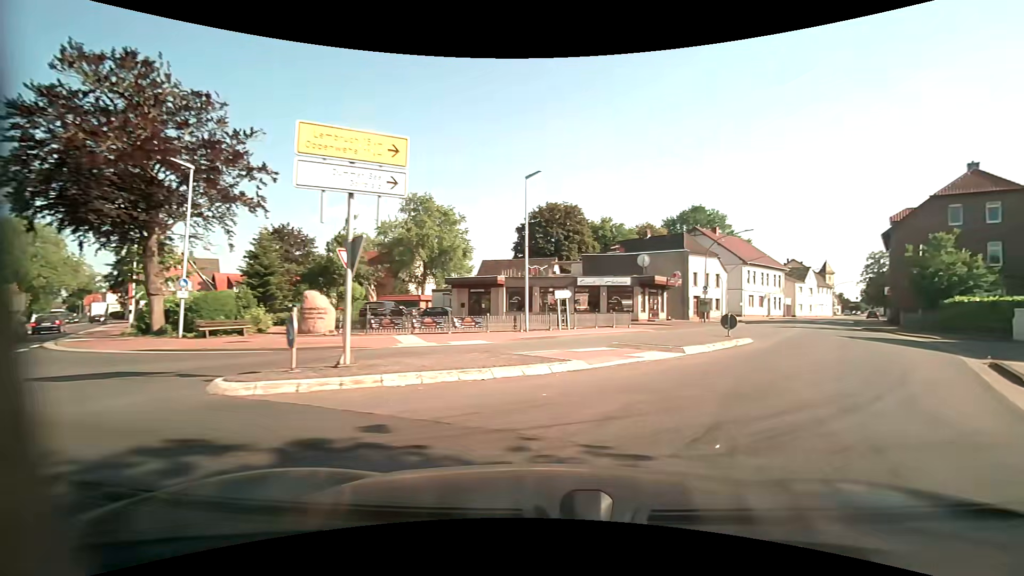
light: Day
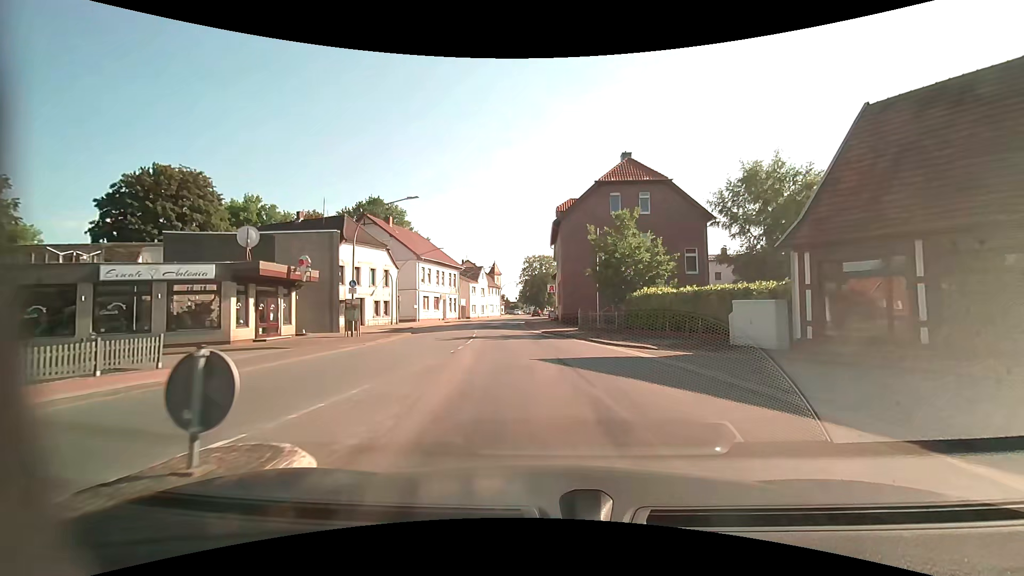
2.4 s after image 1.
(+6.1, +14.9) m; +36°
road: secondary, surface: asphalt
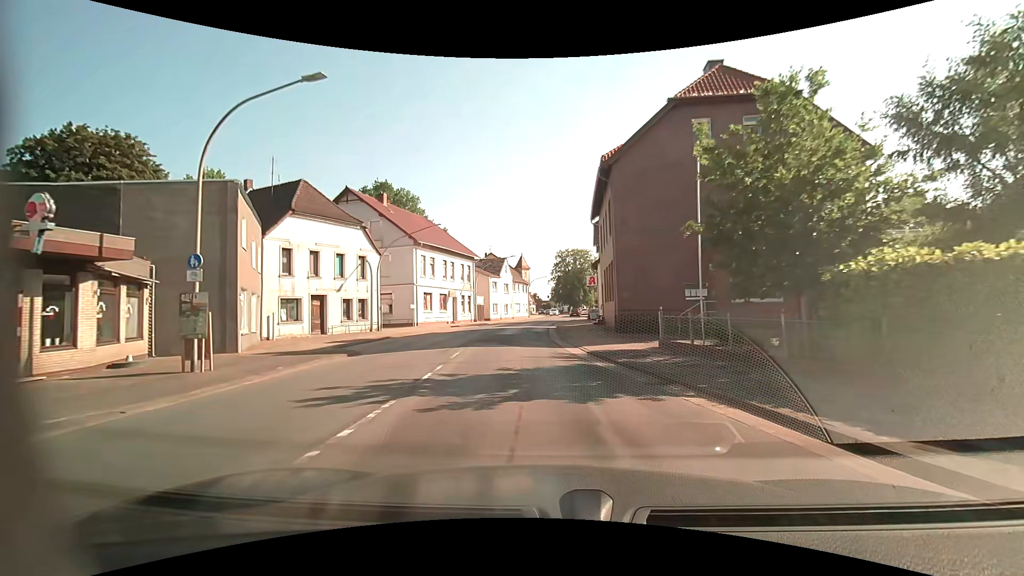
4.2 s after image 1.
(-0.4, +14.9) m; -4°
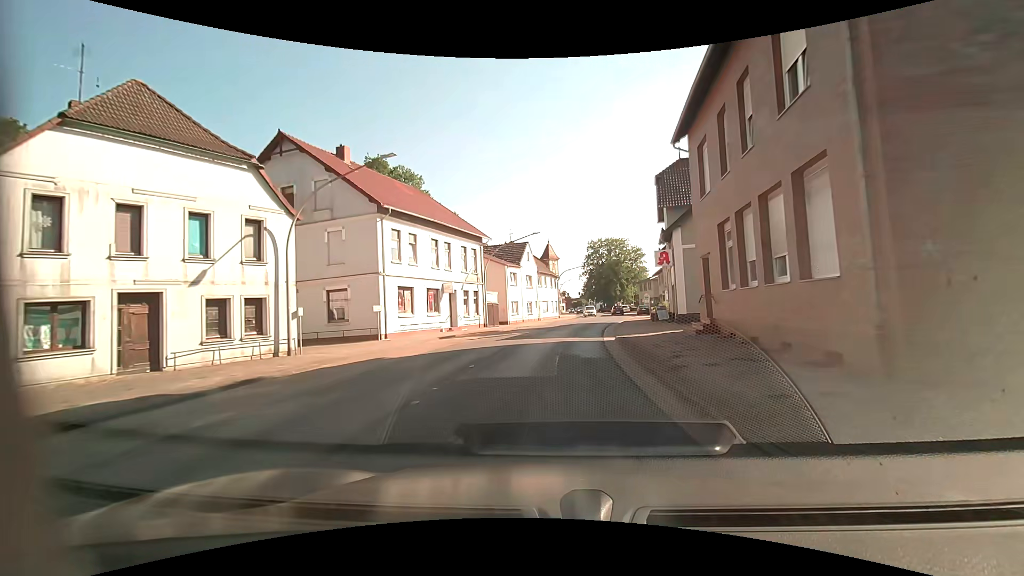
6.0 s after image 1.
(-0.7, +17.1) m; -3°
(0, +10) (+1, +20) (+2, +30) (+4, +40) (+6, +49) (+8, +59) (+10, +69) (+11, +79) (+12, +89) (+13, +99) m
